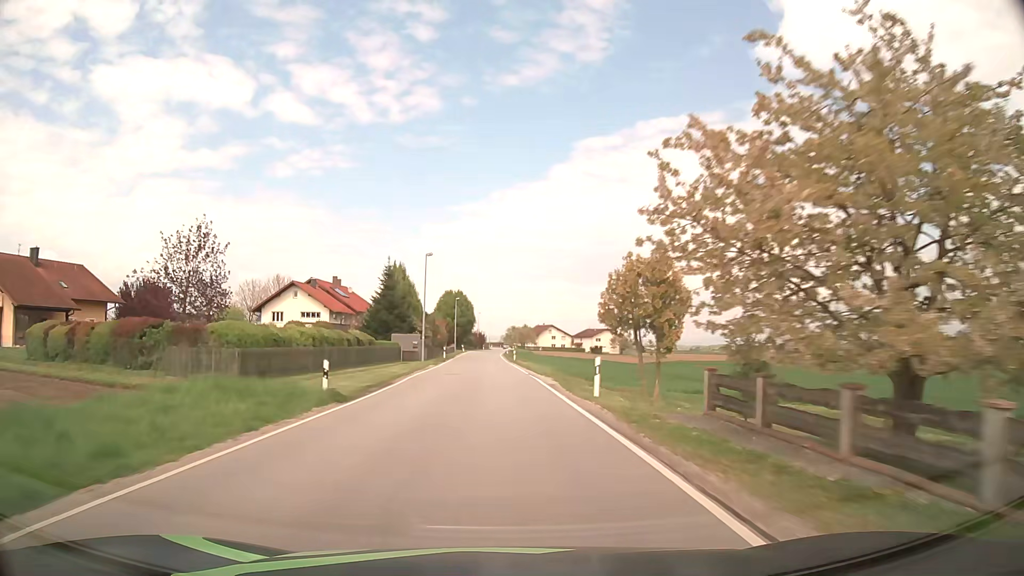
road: secondary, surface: asphalt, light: Day
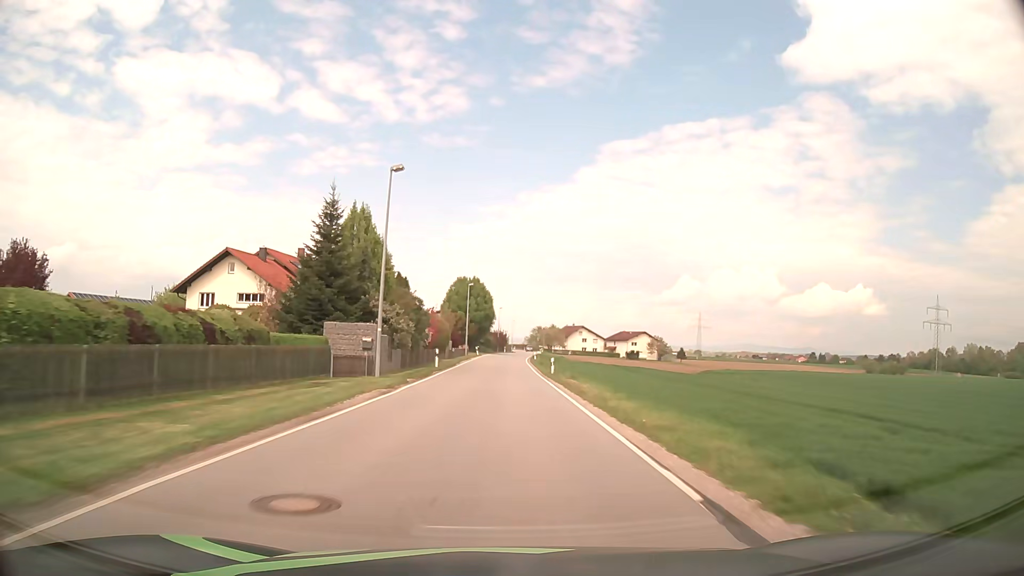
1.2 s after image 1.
(-0.5, +25.1) m; -2°
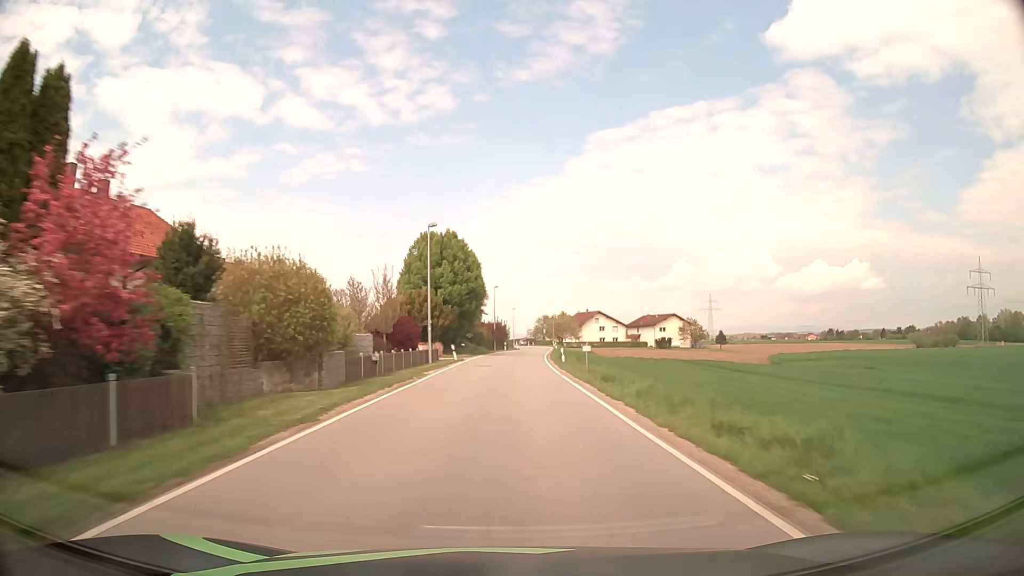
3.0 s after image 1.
(-0.2, +37.7) m; 0°
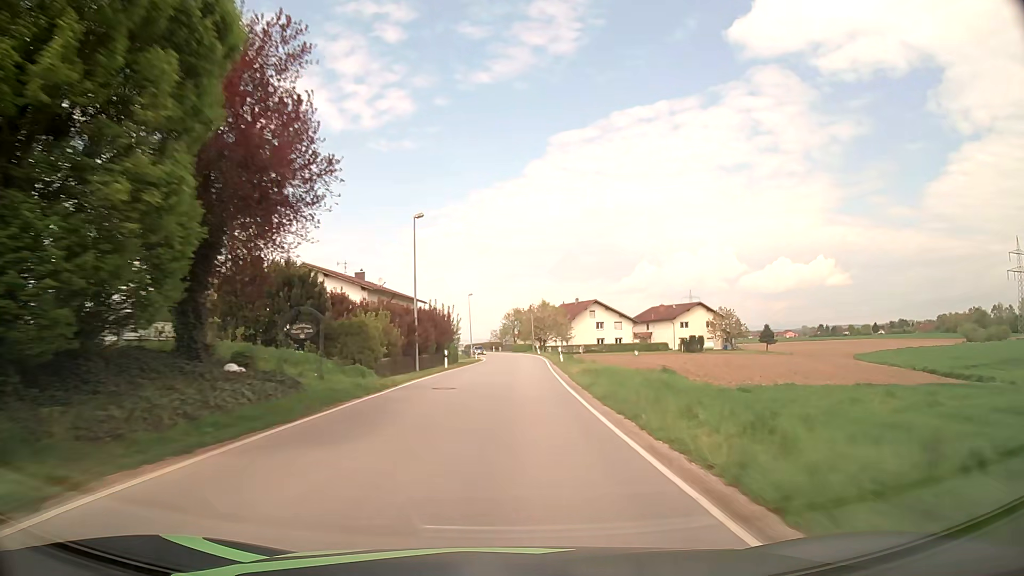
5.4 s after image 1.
(+1.3, +50.2) m; +3°
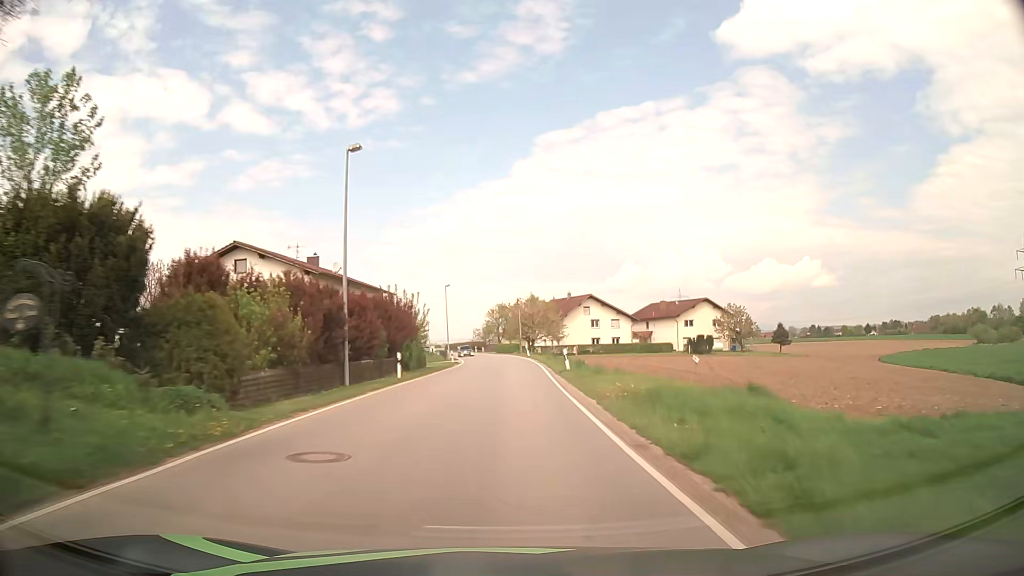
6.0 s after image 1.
(+0.2, +12.5) m; +1°
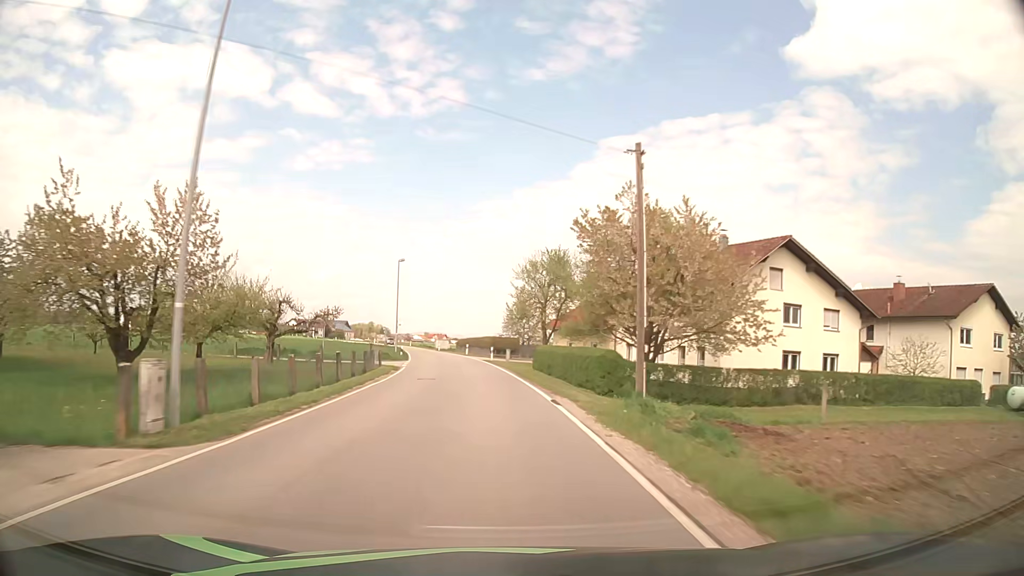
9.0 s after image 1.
(0.0, +62.4) m; -4°
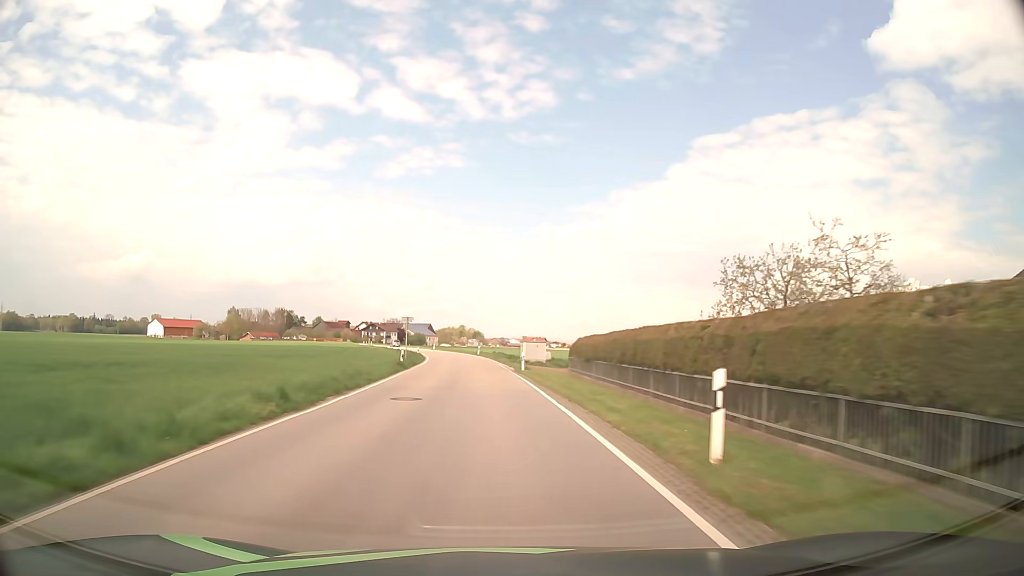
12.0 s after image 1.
(-5.2, +62.3) m; -9°
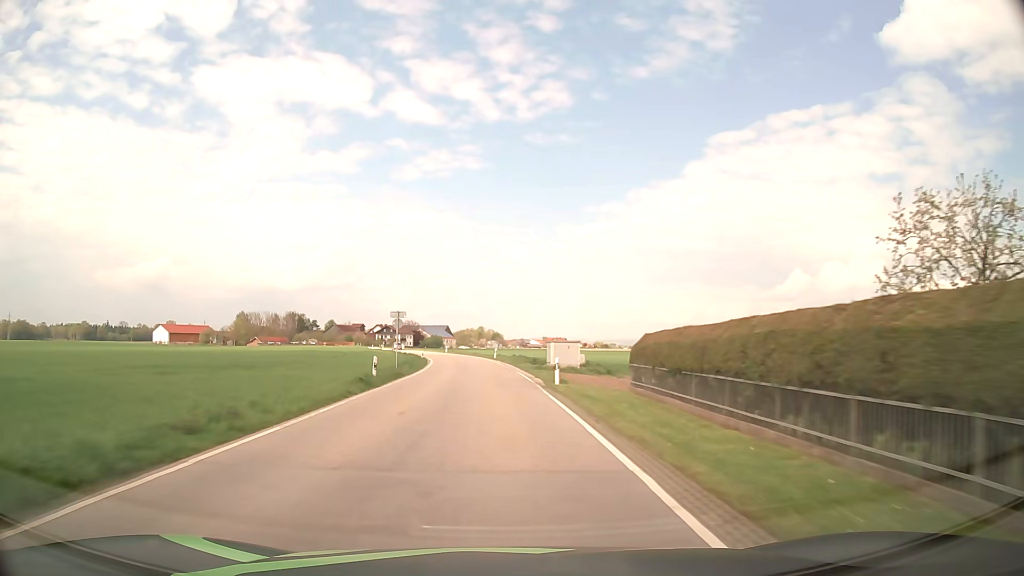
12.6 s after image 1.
(-0.2, +12.5) m; -2°
(0, +10) (0, +20) (-1, +30) (-1, +40) (-2, +50) (-3, +60) (-4, +70) (-6, +80) (-8, +89) (-10, +99) m
